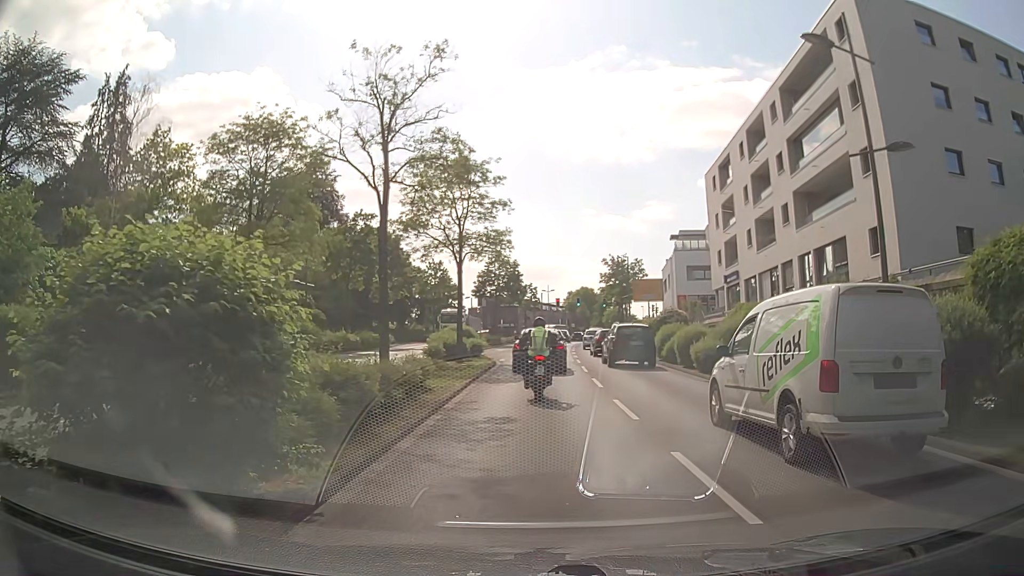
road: secondary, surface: asphalt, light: Day
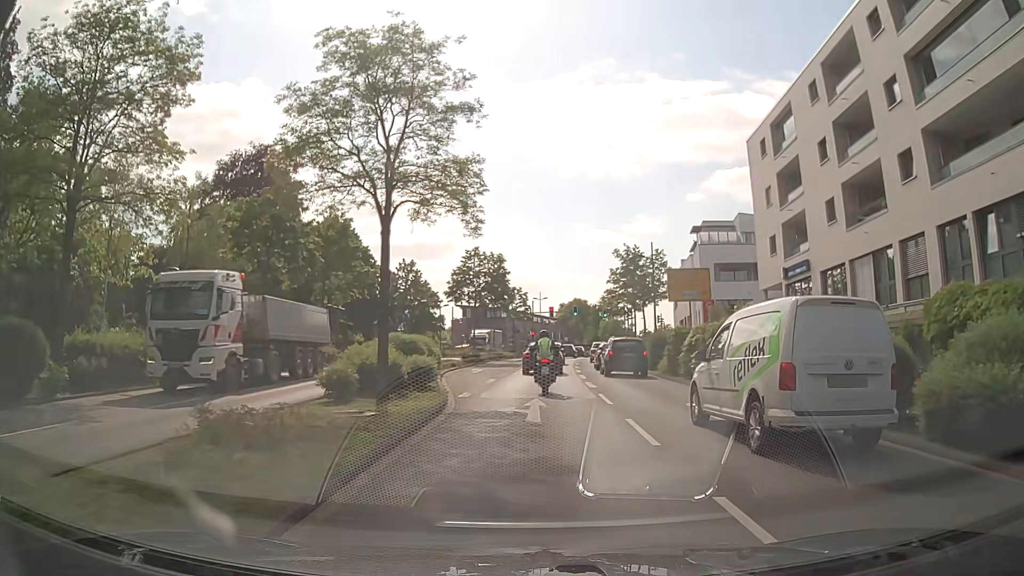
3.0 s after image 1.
(-0.4, +14.4) m; -2°
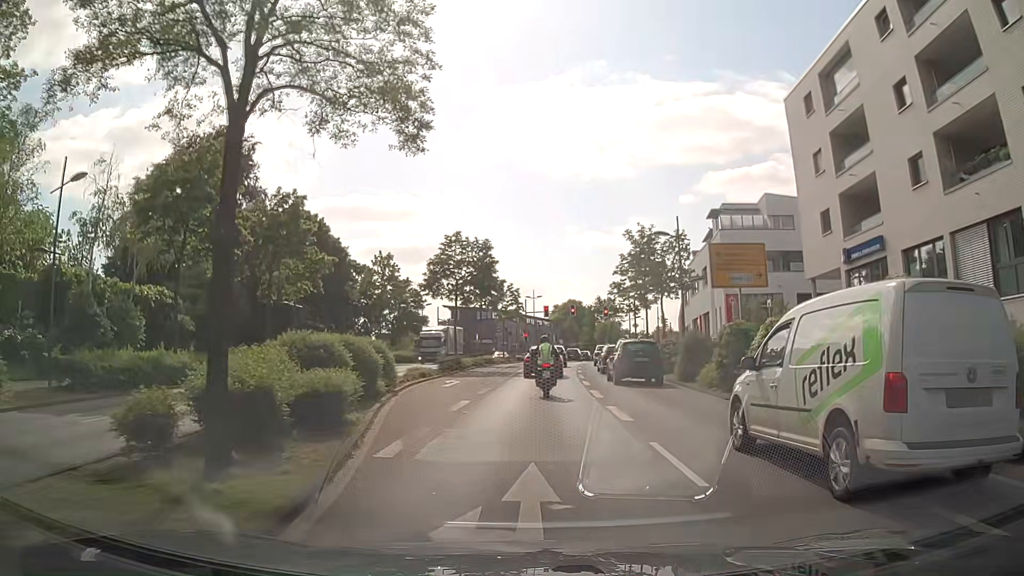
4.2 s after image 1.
(0.0, +8.7) m; +1°
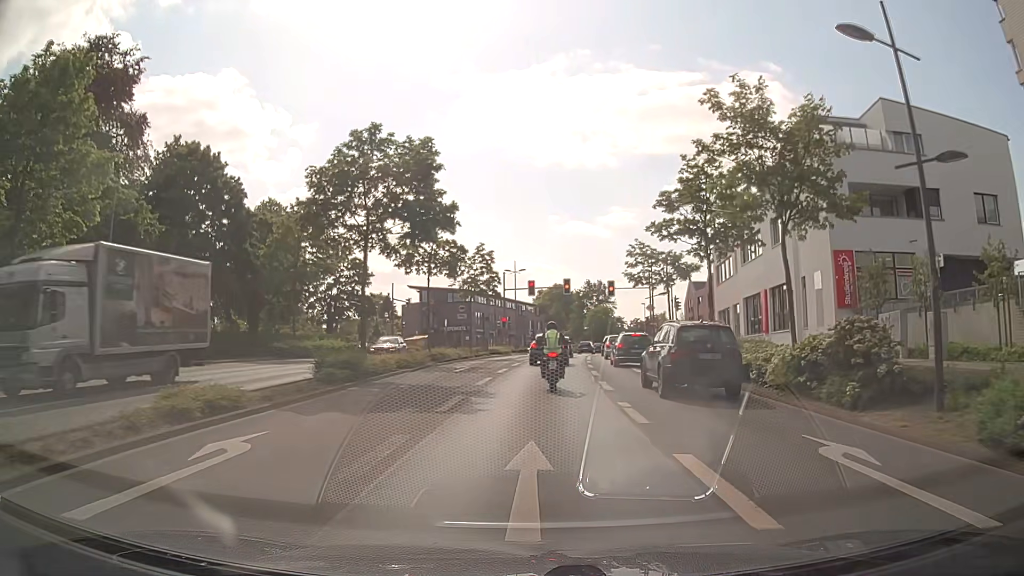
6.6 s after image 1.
(0.0, +19.9) m; 0°
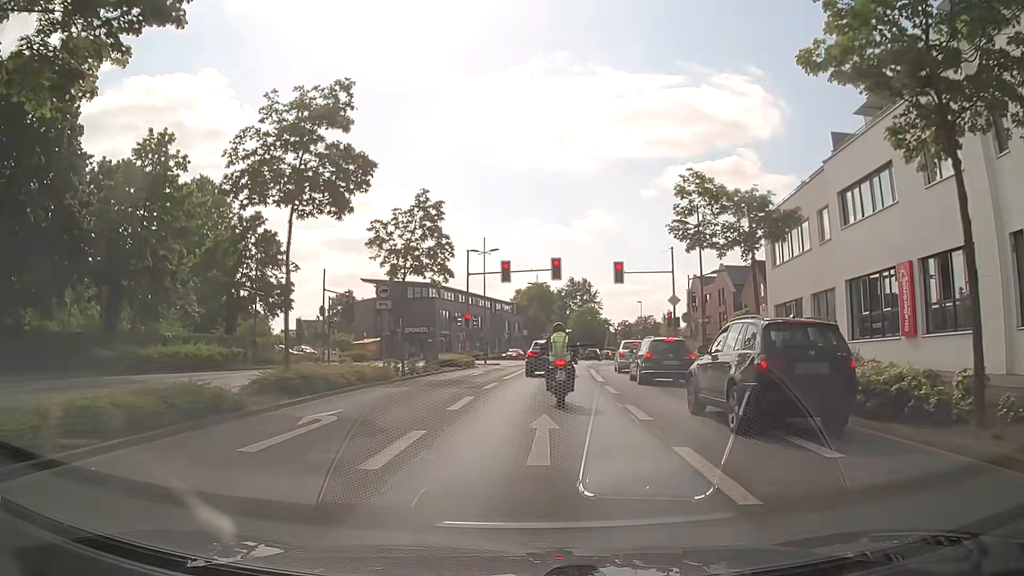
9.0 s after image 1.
(+0.4, +17.3) m; +2°
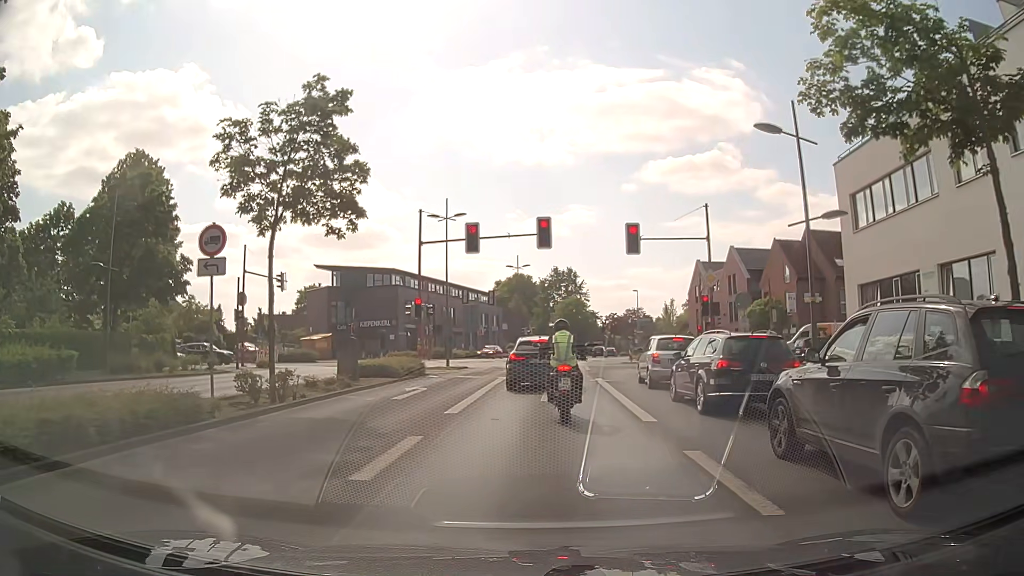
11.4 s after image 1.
(+0.2, +12.3) m; 0°
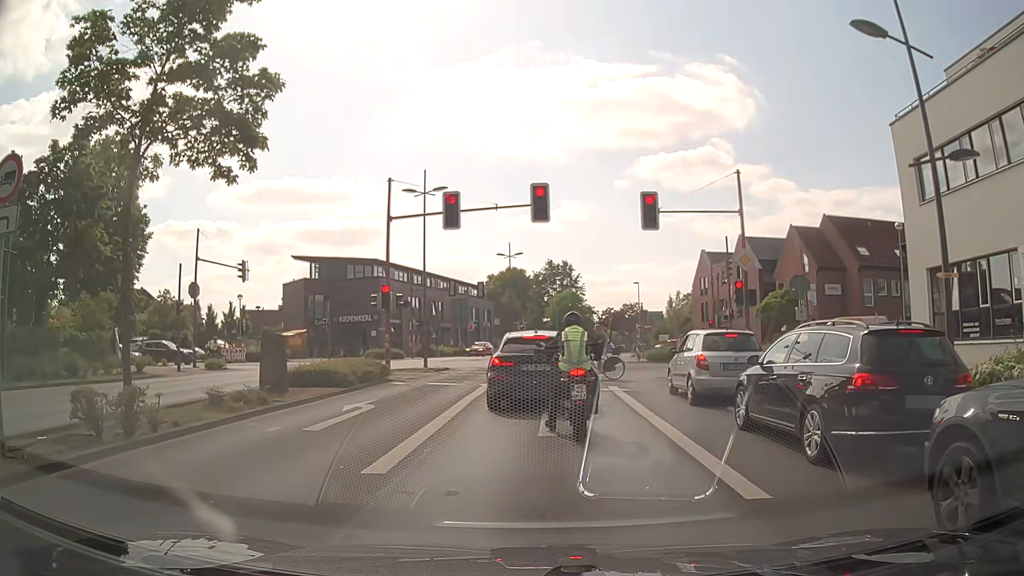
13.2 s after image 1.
(+0.1, +5.5) m; +1°
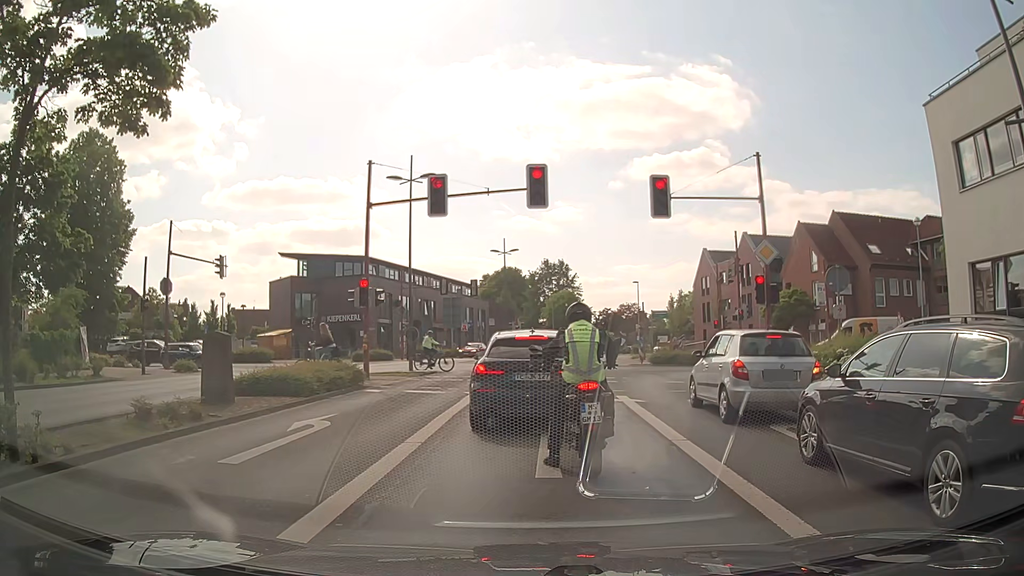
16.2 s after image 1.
(0.0, +2.6) m; 0°
(0, +10) (+1, +20) (+1, +30) (+2, +40) (+3, +50) (+4, +60) (+6, +70) (+8, +80) (+9, +89) (+11, +99) m
